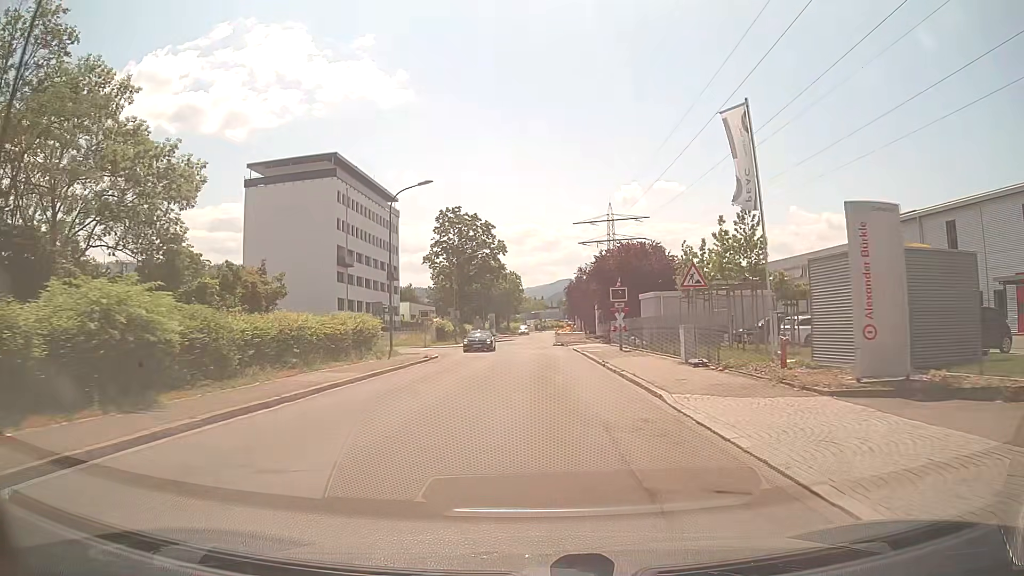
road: unclassified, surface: asphalt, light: Day
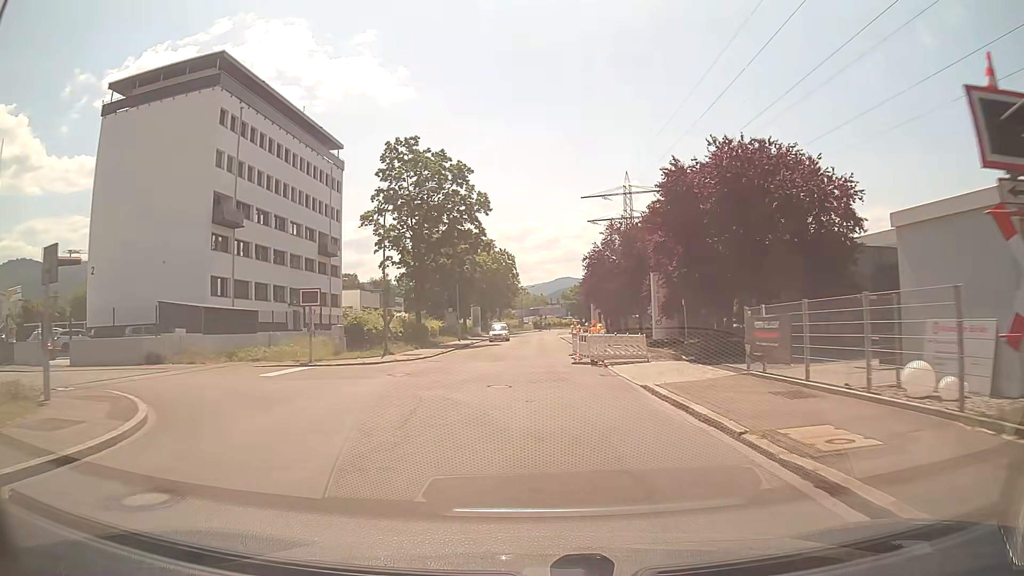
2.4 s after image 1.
(+0.3, +29.4) m; +1°
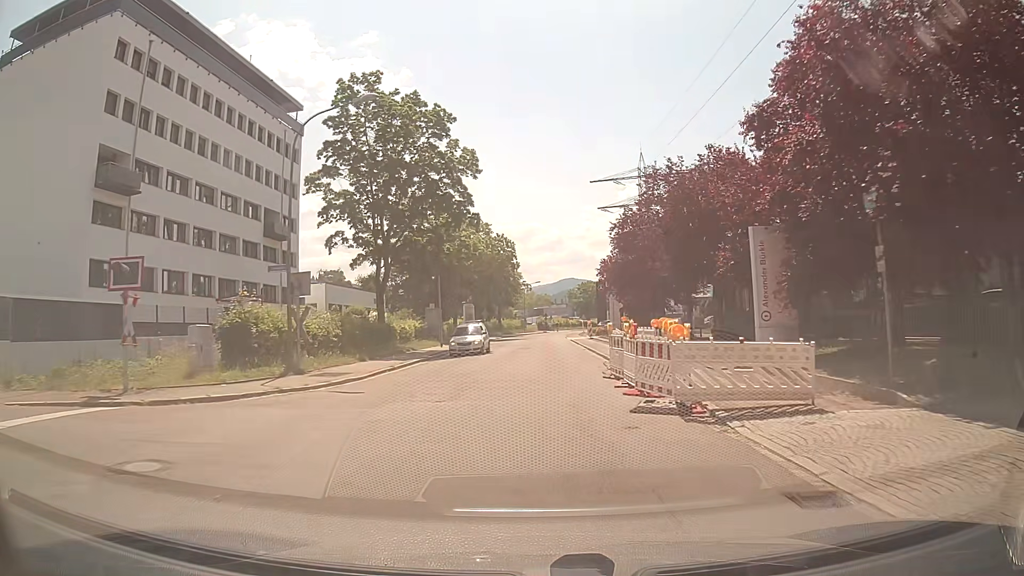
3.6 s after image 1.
(-0.1, +14.1) m; -1°
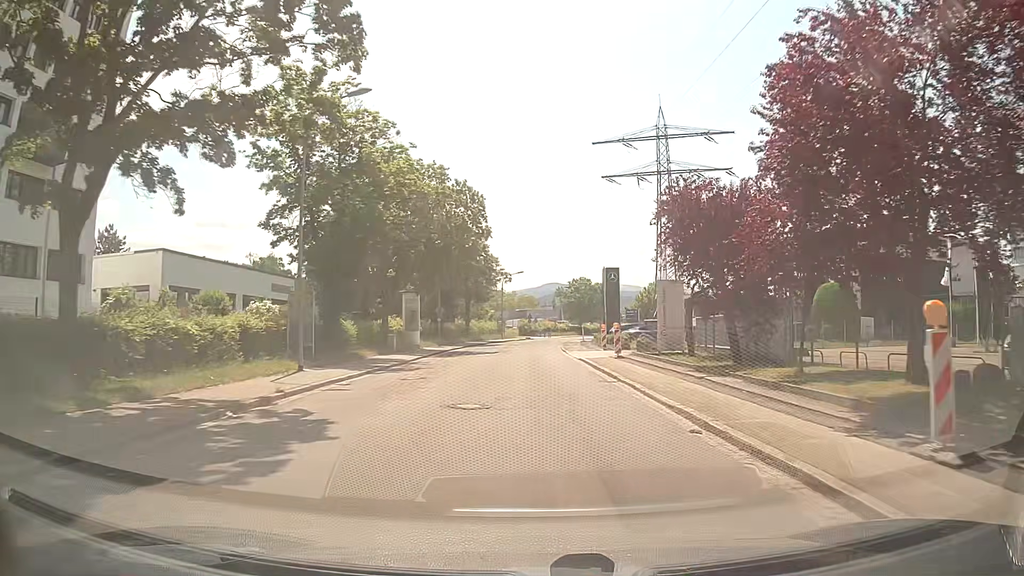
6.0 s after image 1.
(+0.3, +27.1) m; +2°
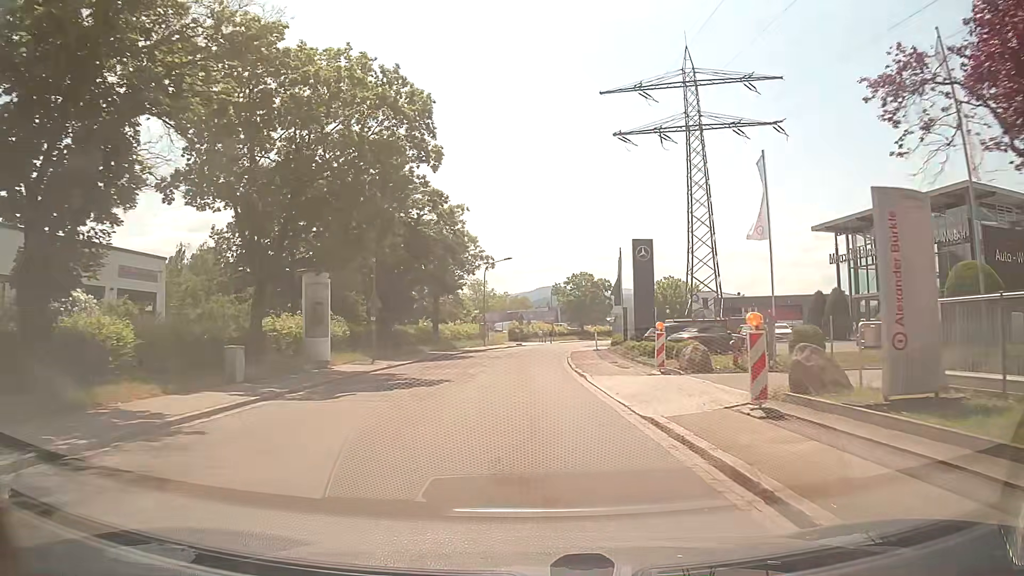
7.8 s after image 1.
(+0.2, +20.0) m; 0°
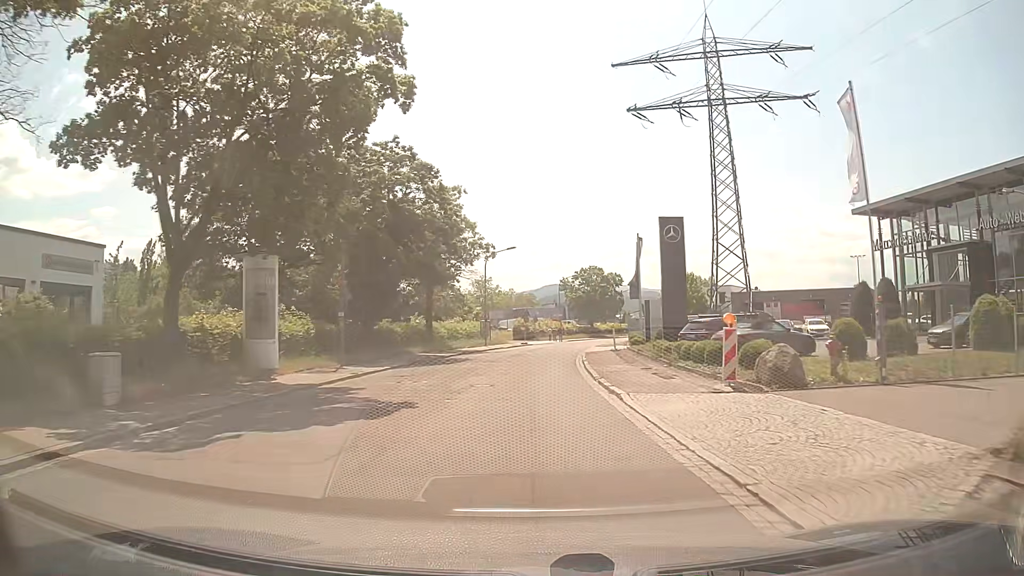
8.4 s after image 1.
(0.0, +6.7) m; 0°
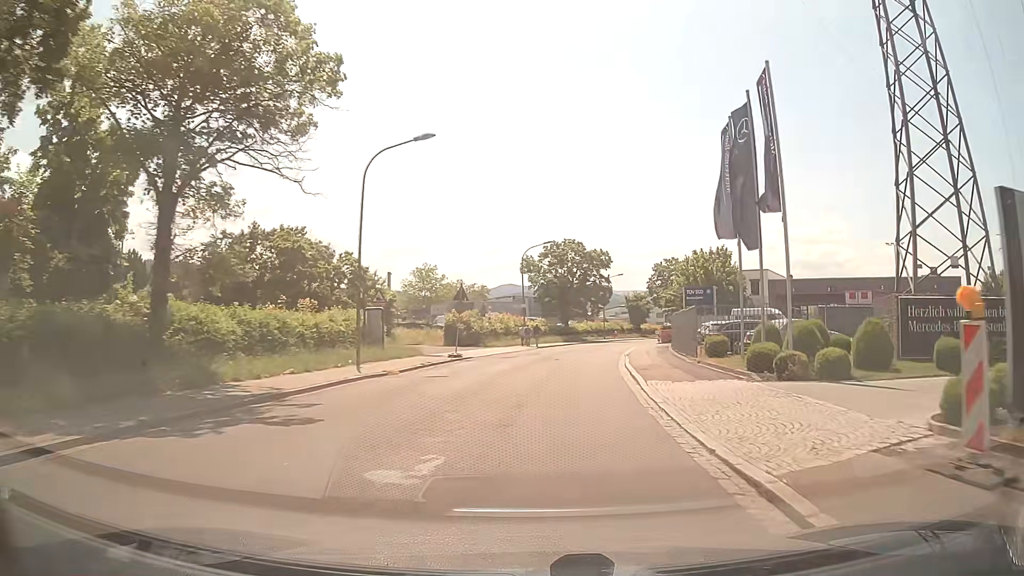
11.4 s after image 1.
(+0.1, +33.5) m; +3°
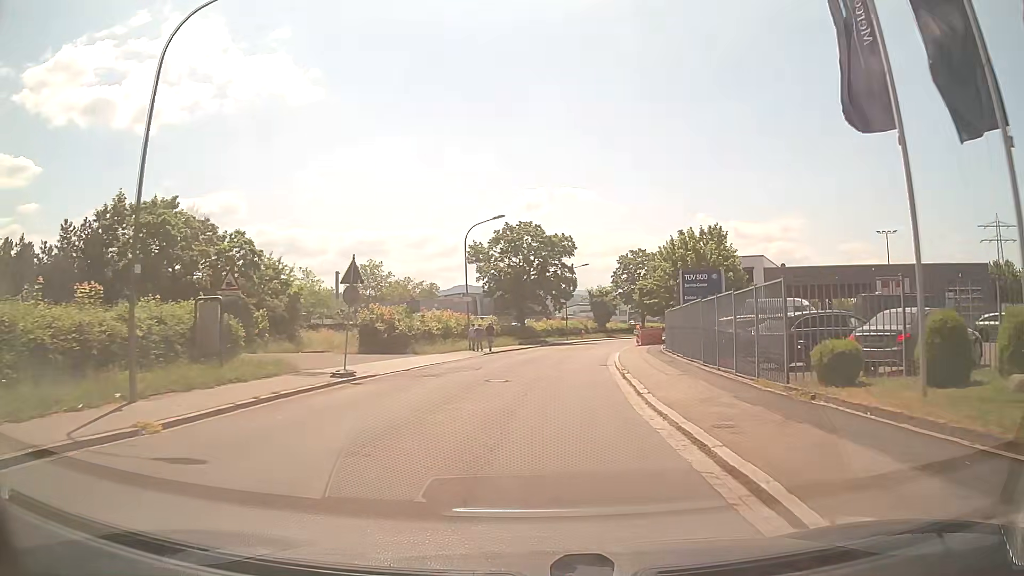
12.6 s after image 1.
(+0.4, +12.5) m; +4°
